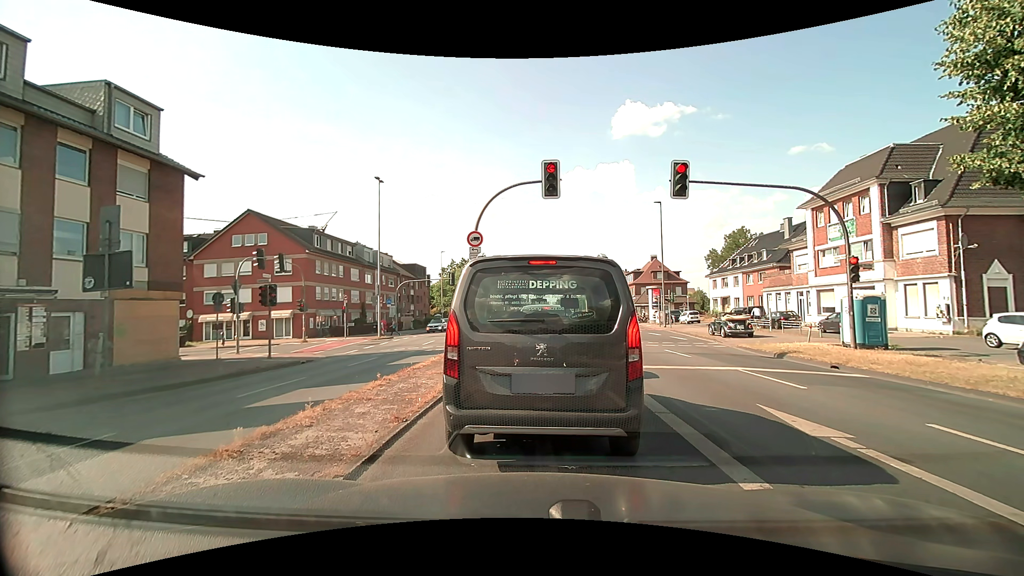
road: primary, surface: asphalt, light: Day
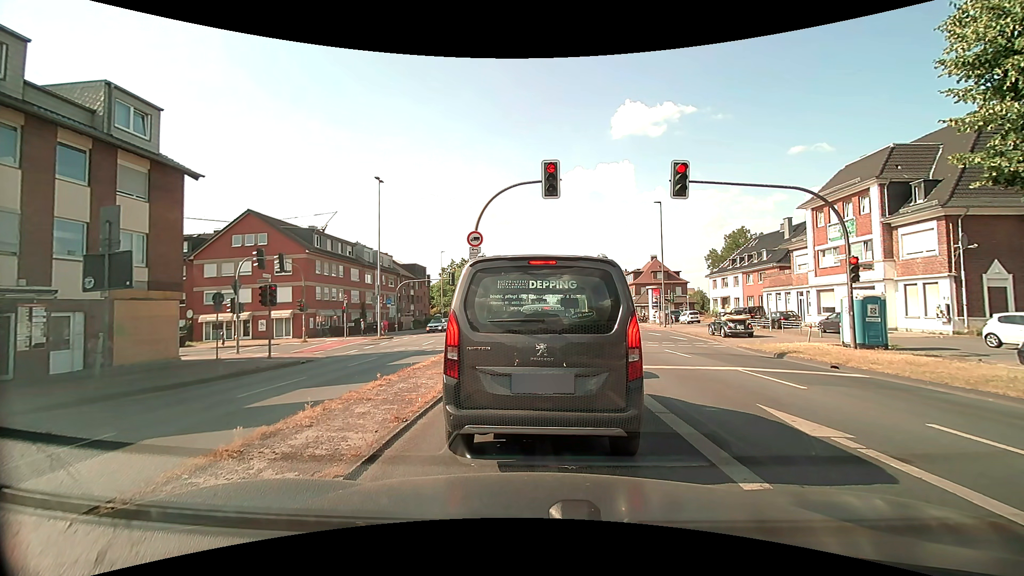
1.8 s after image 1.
(0.0, 0.0) m; 0°
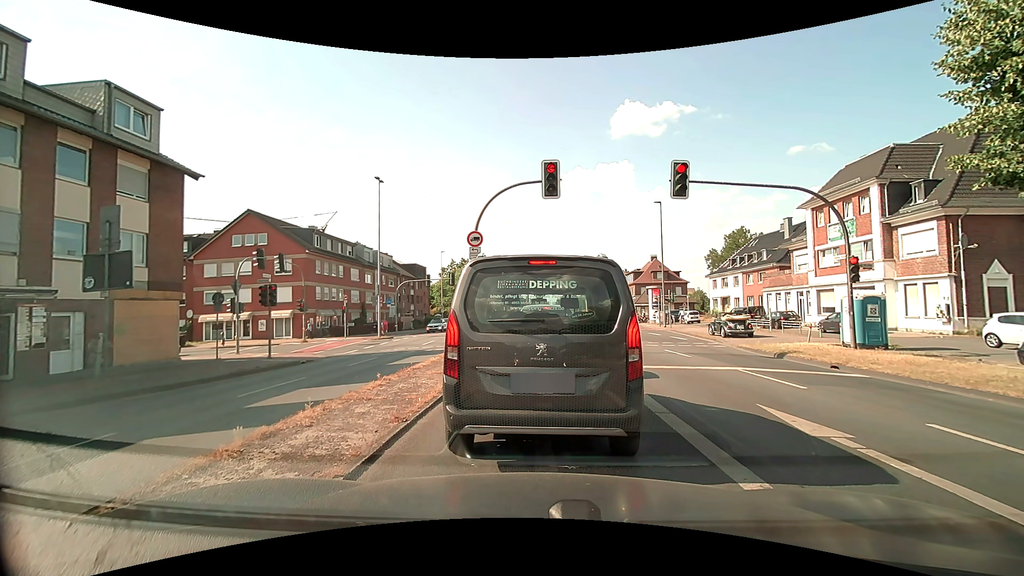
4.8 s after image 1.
(0.0, 0.0) m; 0°
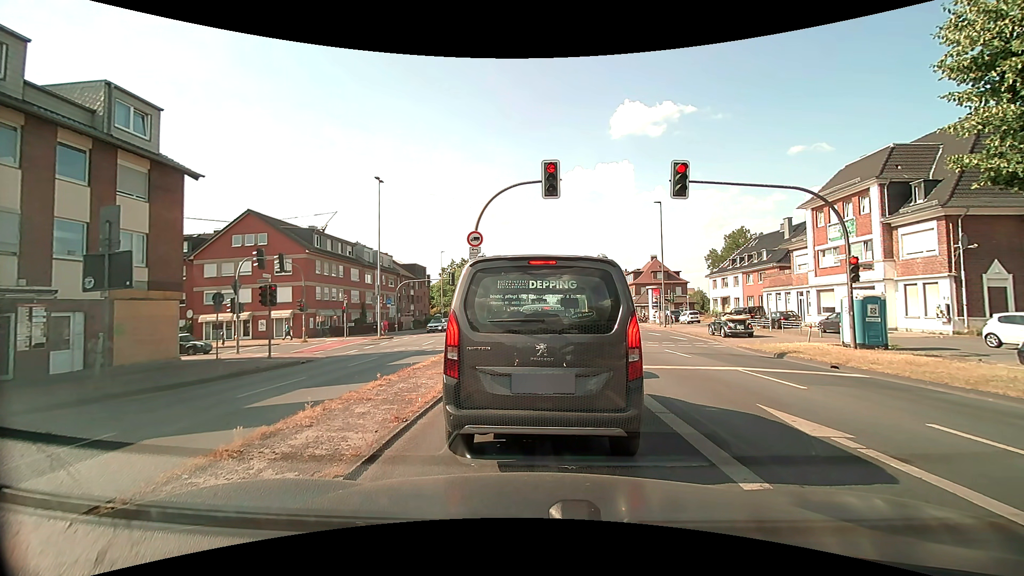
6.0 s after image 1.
(0.0, 0.0) m; 0°
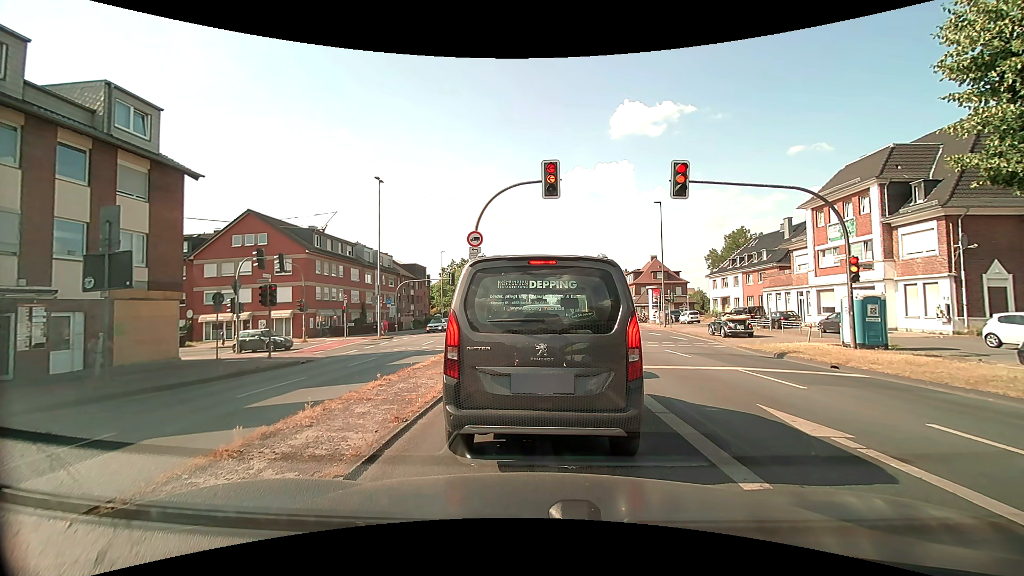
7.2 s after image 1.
(0.0, 0.0) m; 0°
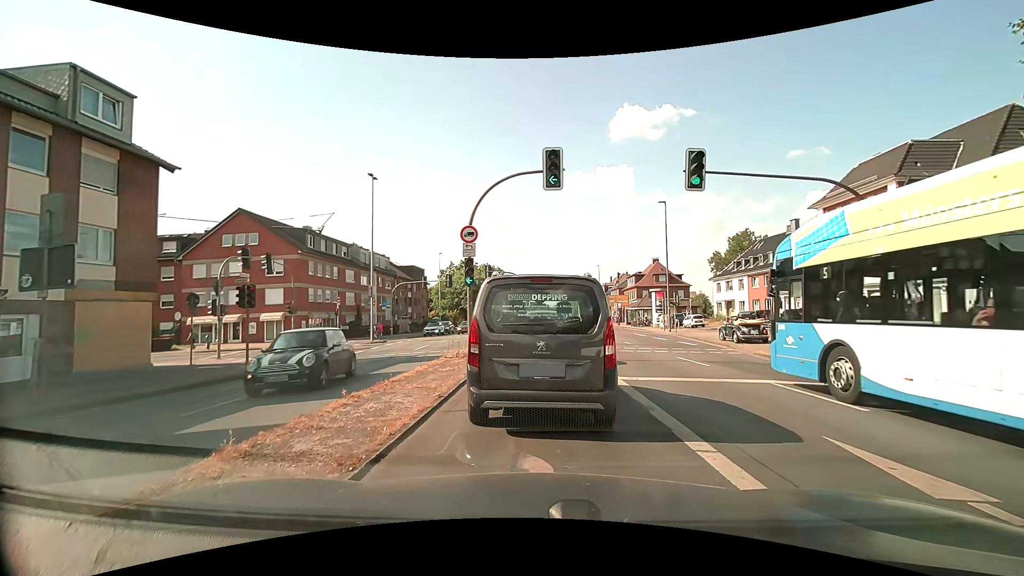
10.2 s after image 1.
(0.0, +1.8) m; +1°
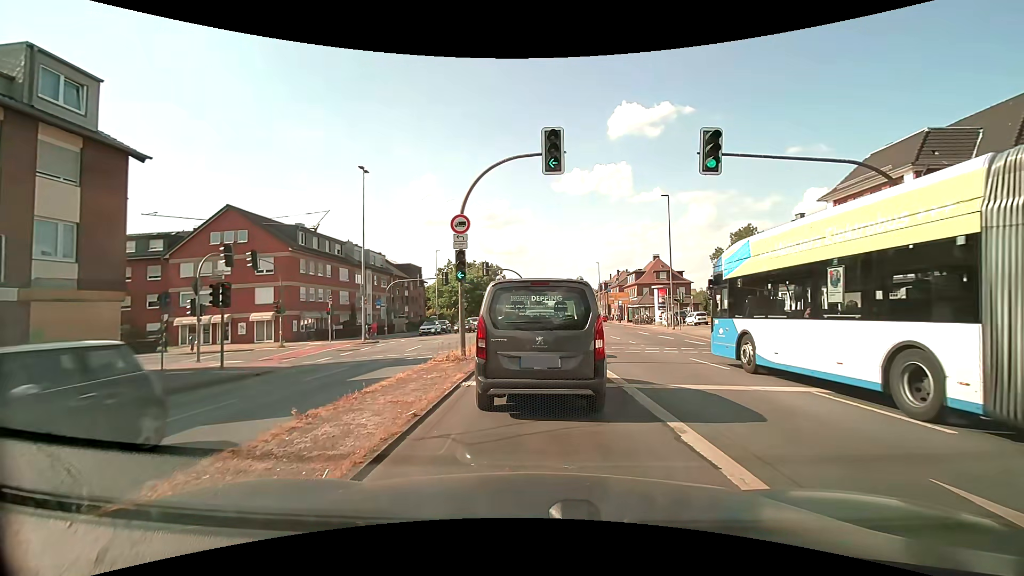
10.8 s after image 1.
(0.0, +1.7) m; -1°
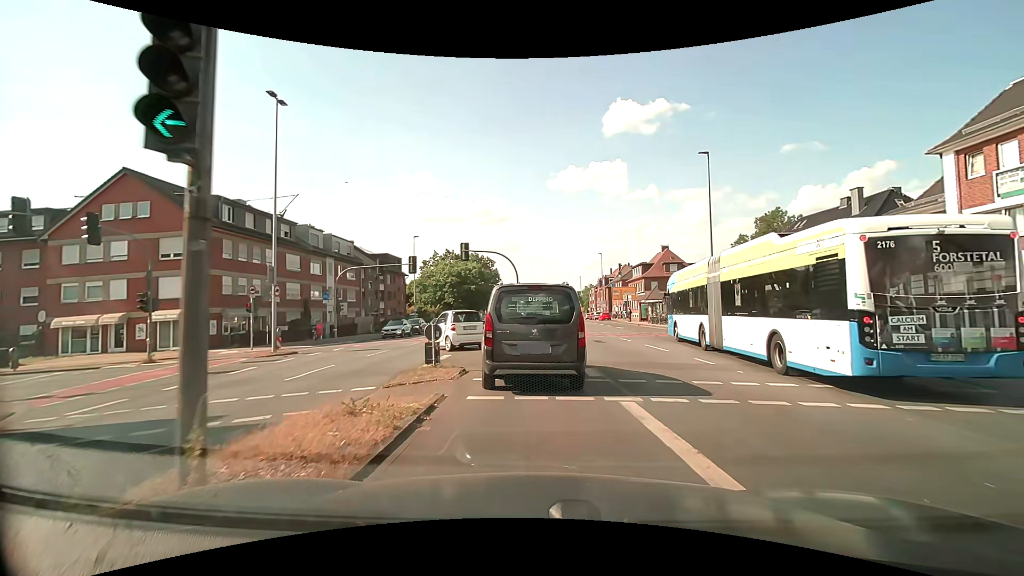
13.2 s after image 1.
(0.0, +11.8) m; 0°
(0, +10) (-1, +20) (-8, +27) (-18, +28) (-27, +26) (-37, +25) (-47, +23) (-57, +21) (-67, +20) (-77, +19) m
